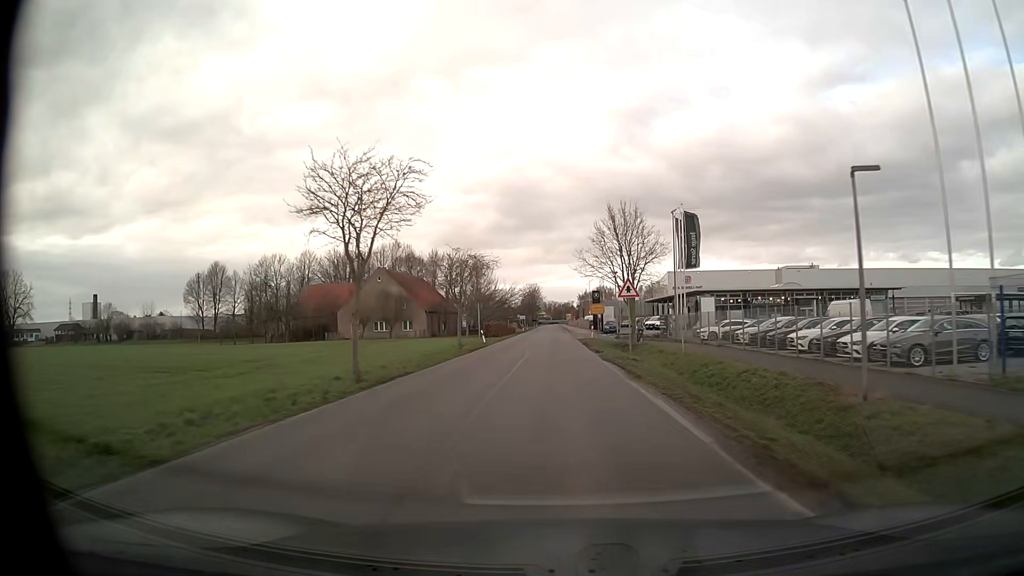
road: unclassified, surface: asphalt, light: Day
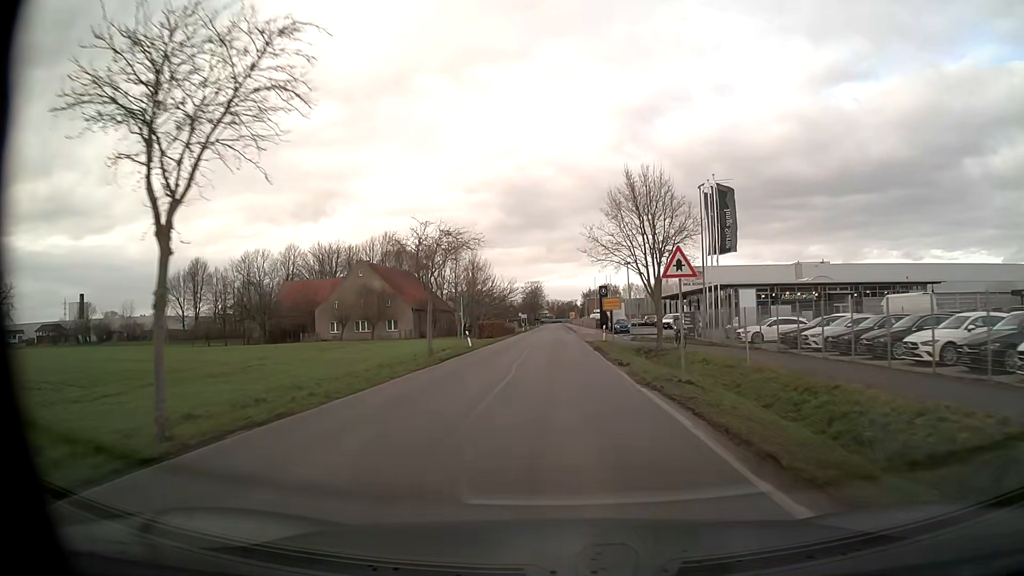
(0.0, +10.2) m; 0°
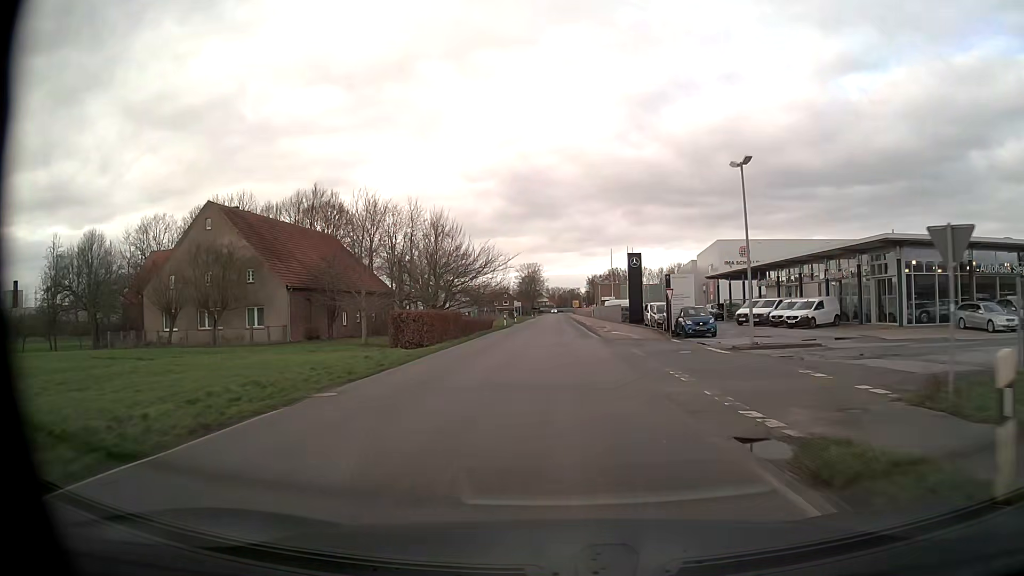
(-0.1, +37.1) m; 0°
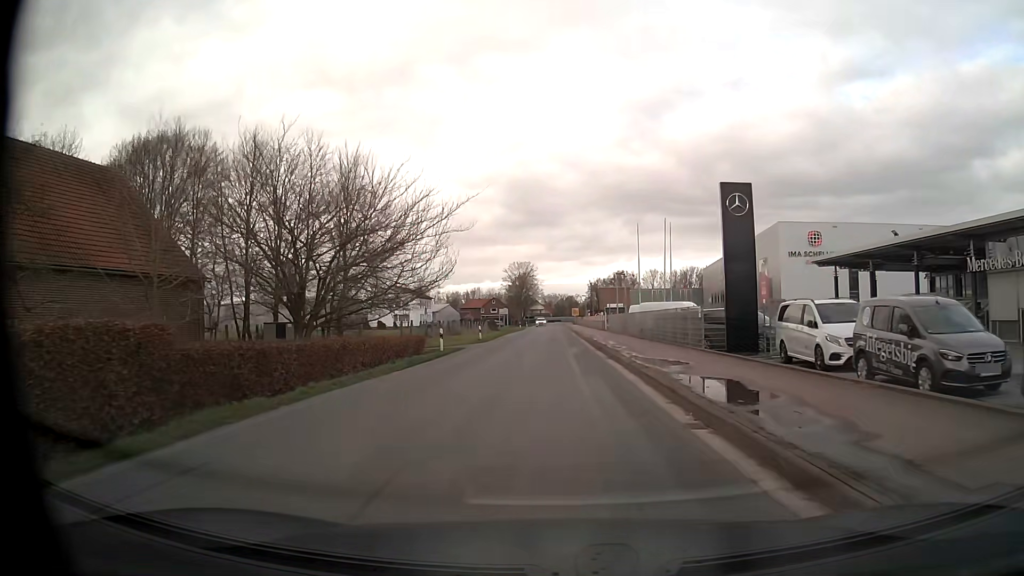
(-0.1, +34.5) m; 0°
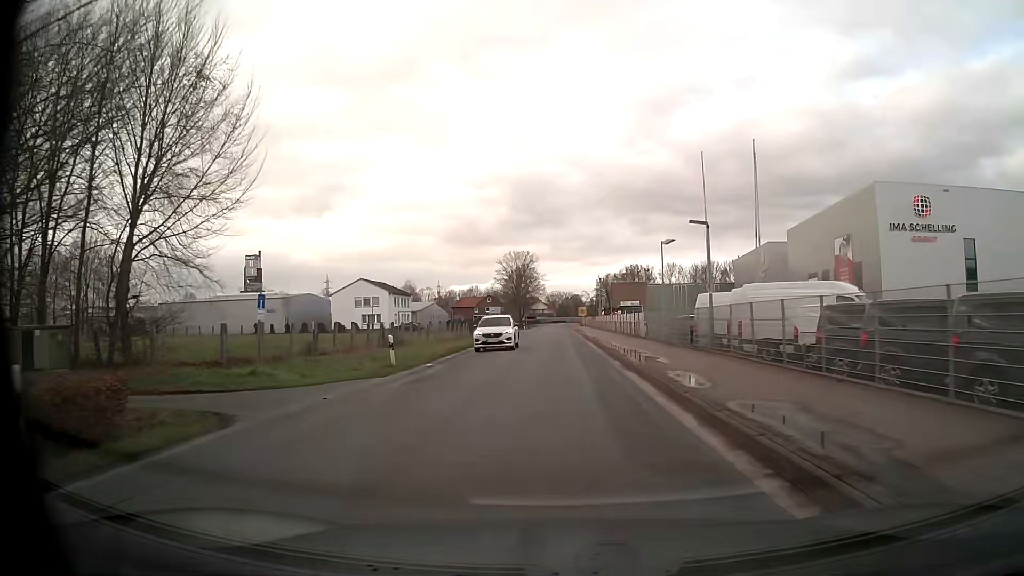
(-0.1, +26.5) m; 0°
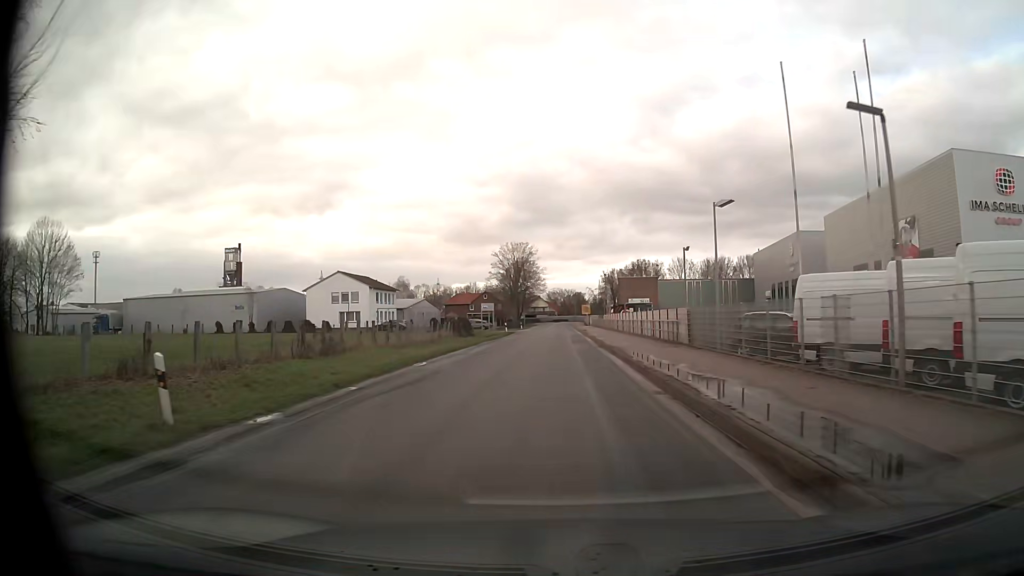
(0.0, +13.2) m; 0°
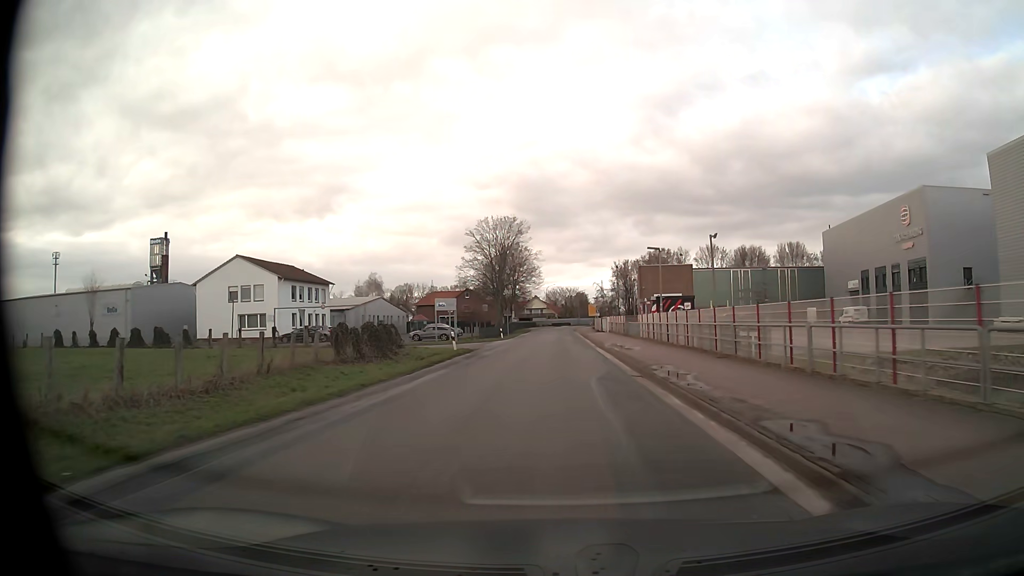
(-0.1, +35.1) m; 0°
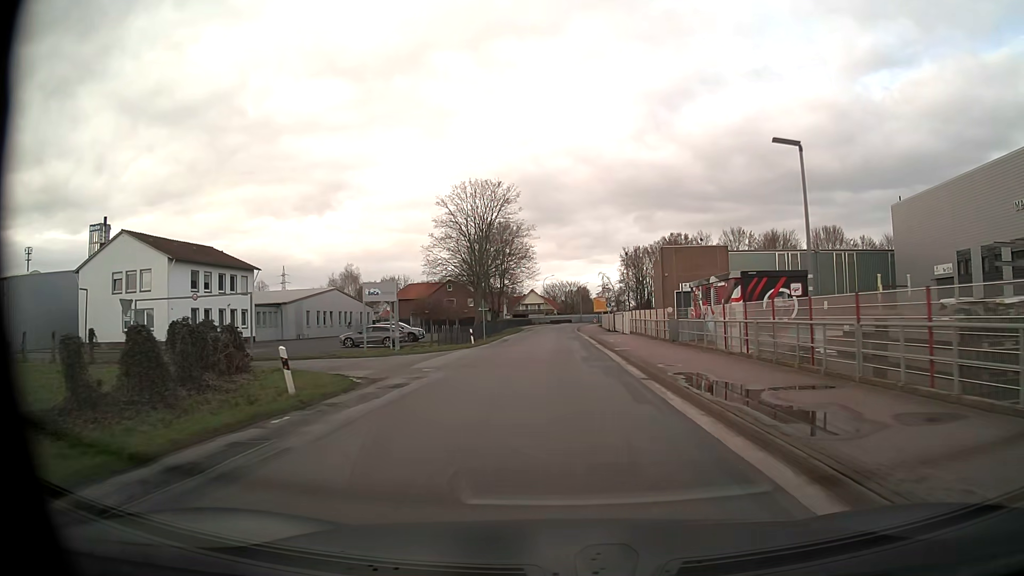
(+0.1, +21.5) m; 0°
(0, +10) (0, +20) (0, +30) (0, +40) (0, +50) (0, +60) (0, +70) (0, +80) (0, +90) (+1, +100) m
